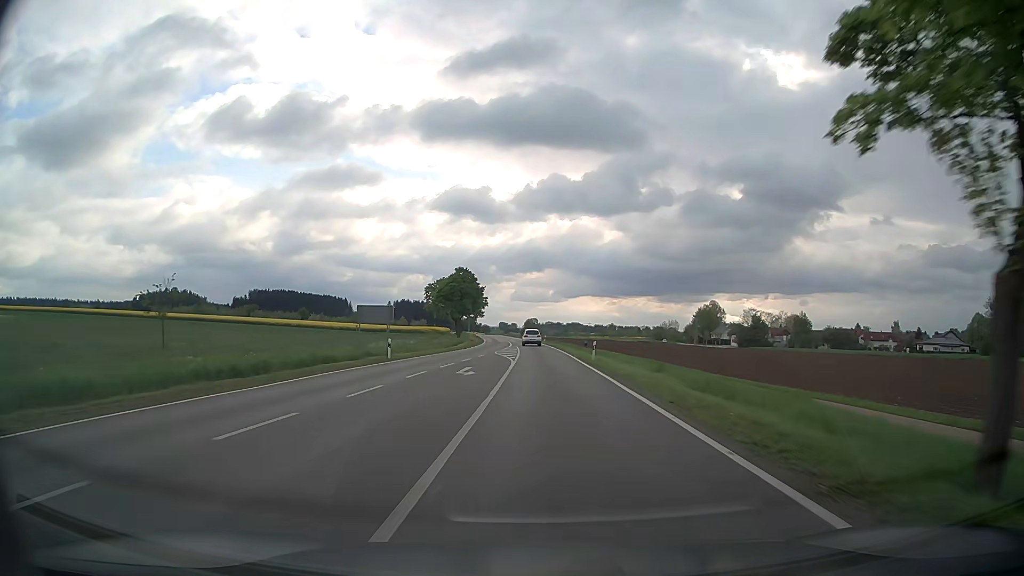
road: secondary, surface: asphalt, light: Day
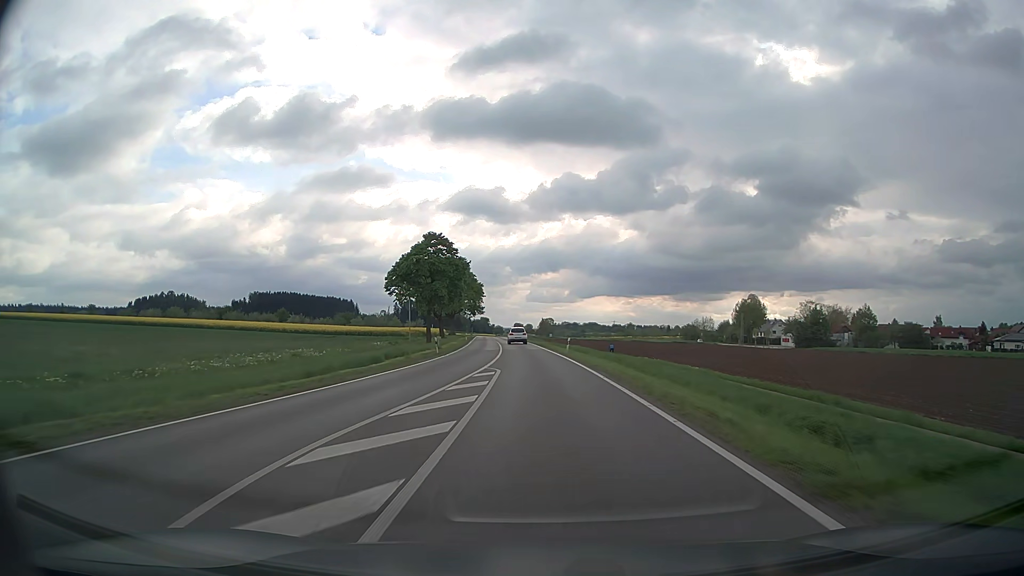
(-0.2, +39.7) m; -1°
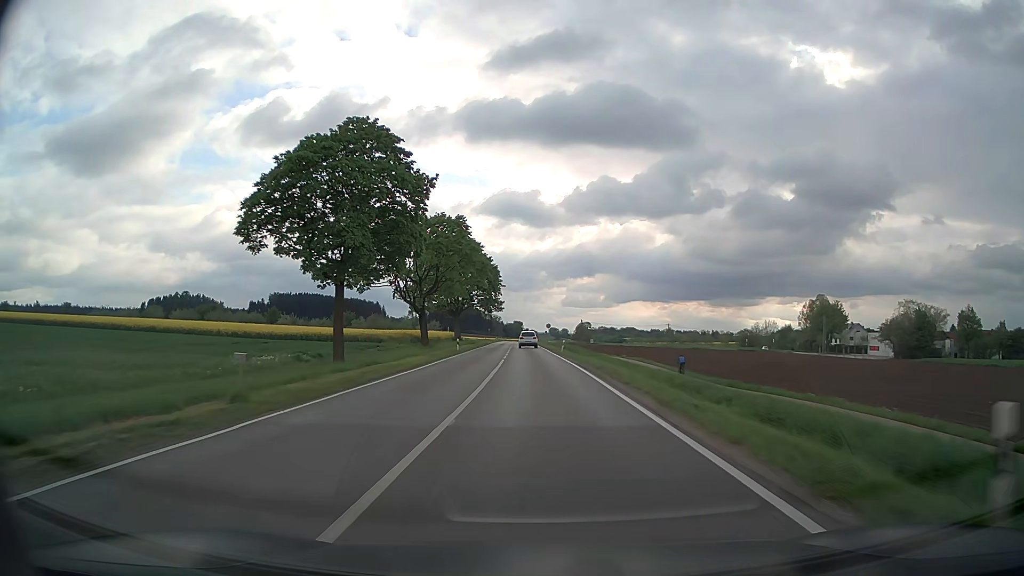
(-1.0, +39.3) m; -3°
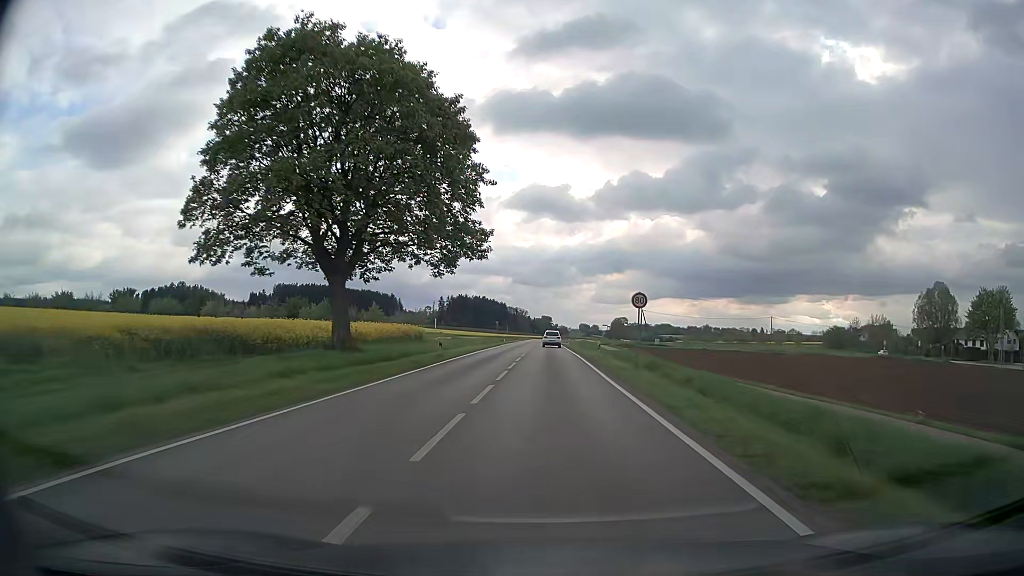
(-1.8, +64.7) m; -2°
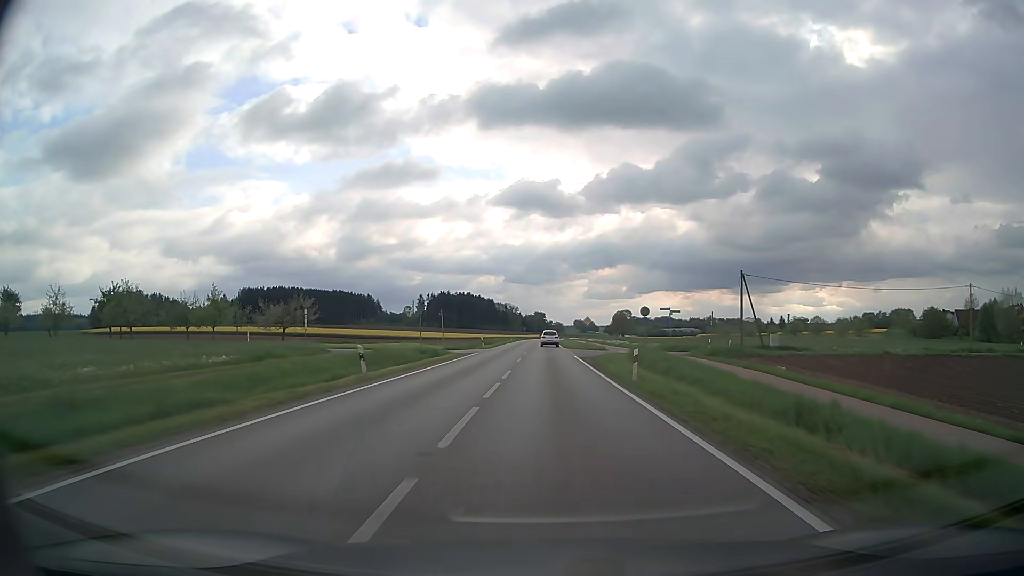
(+0.2, +63.9) m; +1°
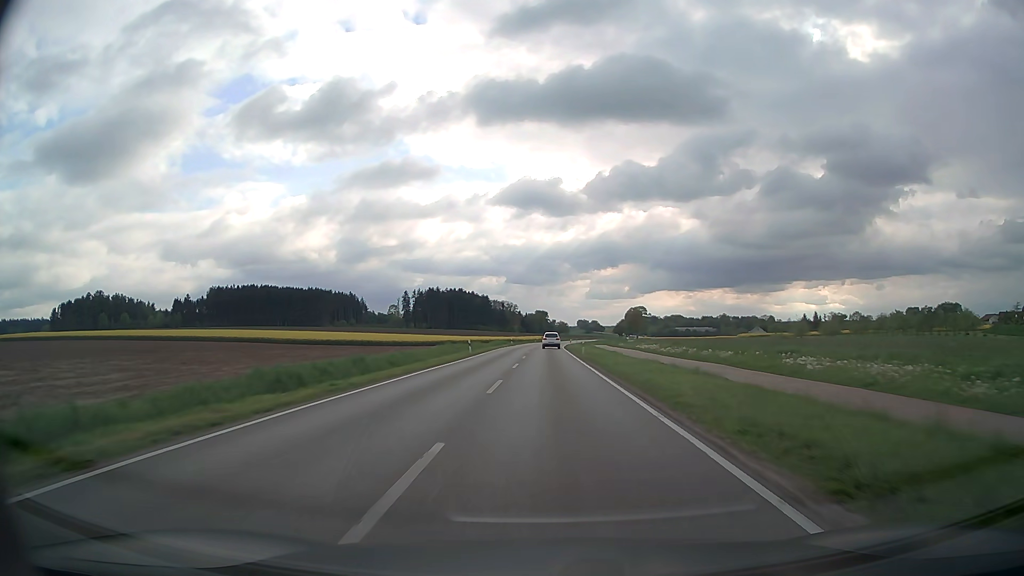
(-0.1, +63.6) m; 0°
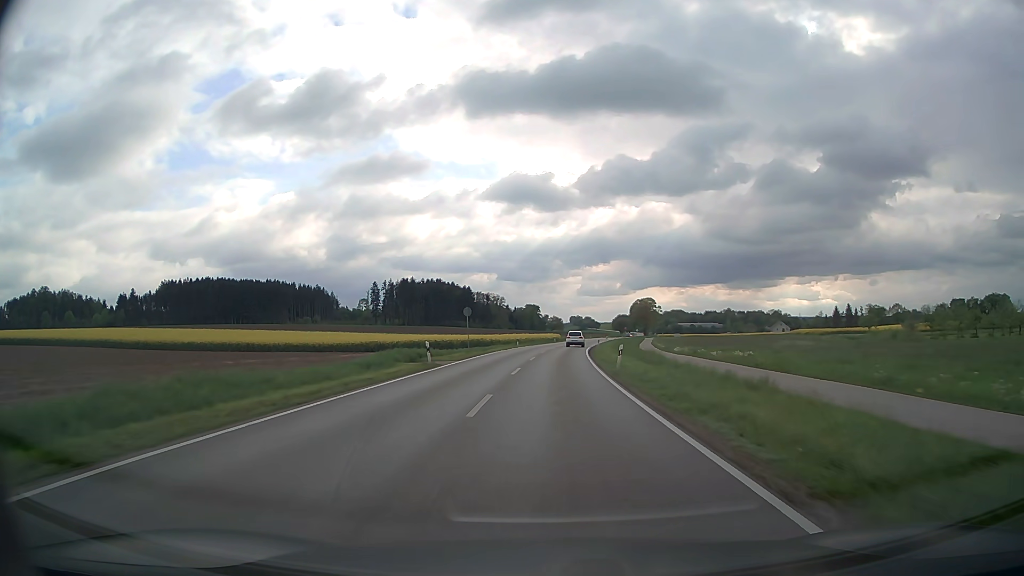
(0.0, +63.5) m; +1°
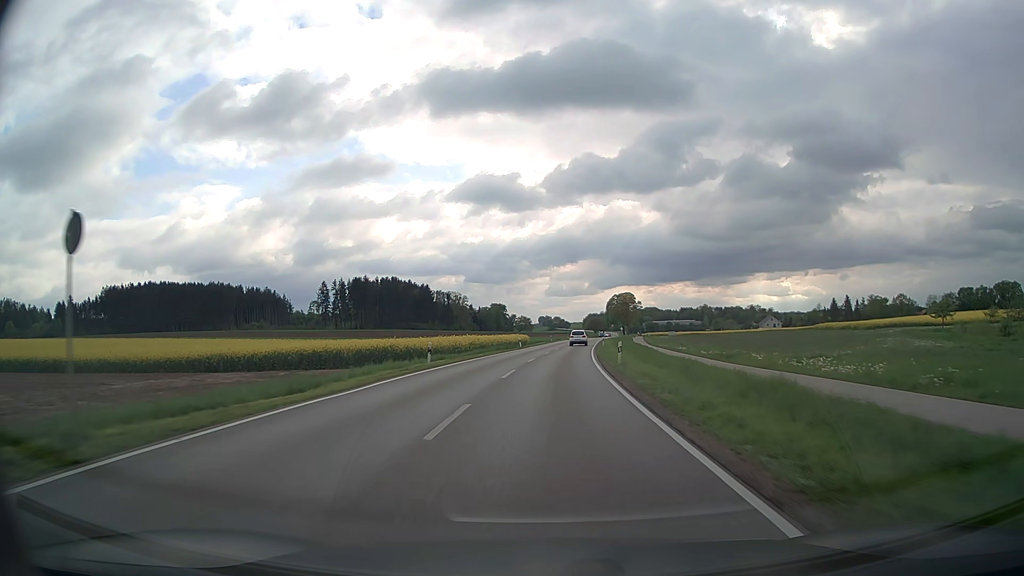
(+0.9, +38.2) m; +3°
(0, +10) (0, +20) (+1, +30) (+1, +40) (+2, +50) (+2, +60) (+3, +70) (+4, +80) (+5, +90) (+6, +100) m
